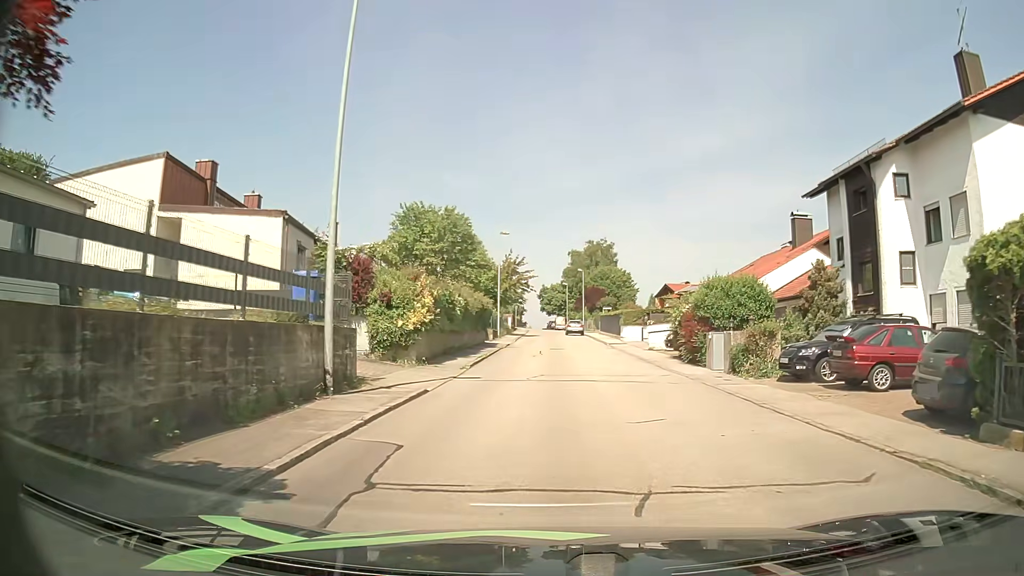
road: residential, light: Day
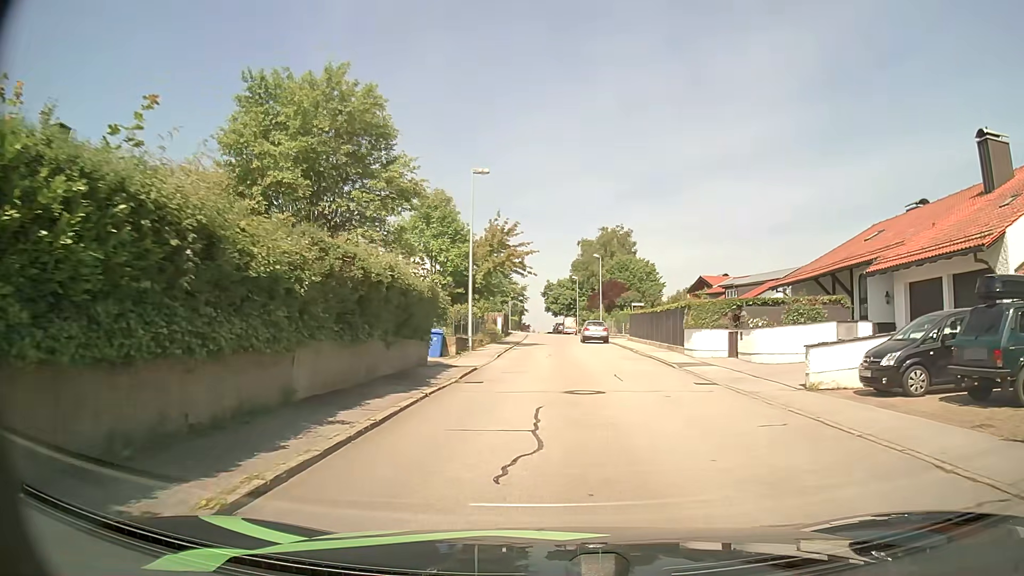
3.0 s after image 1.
(-0.2, +21.7) m; -1°
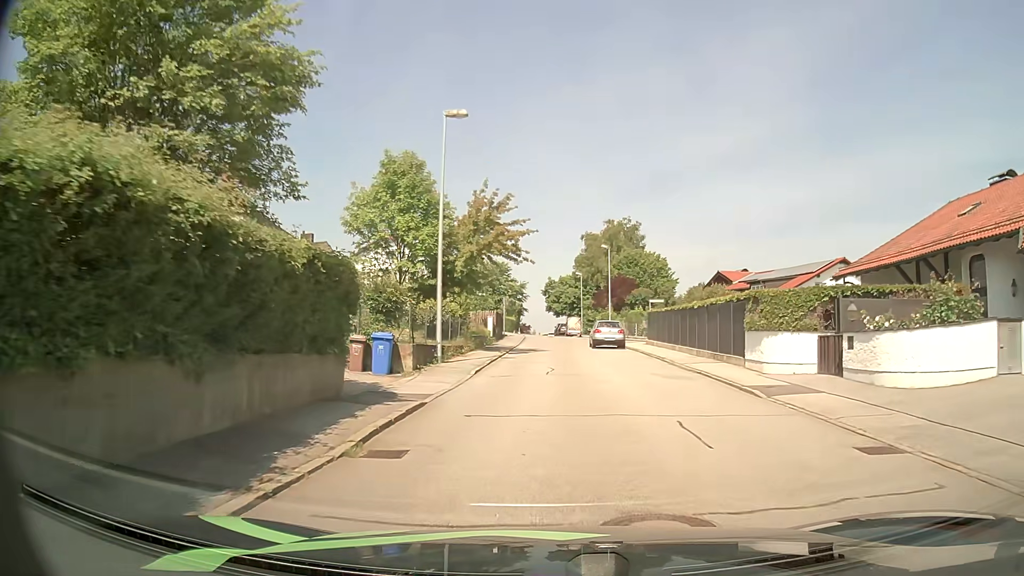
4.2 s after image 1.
(0.0, +8.7) m; 0°
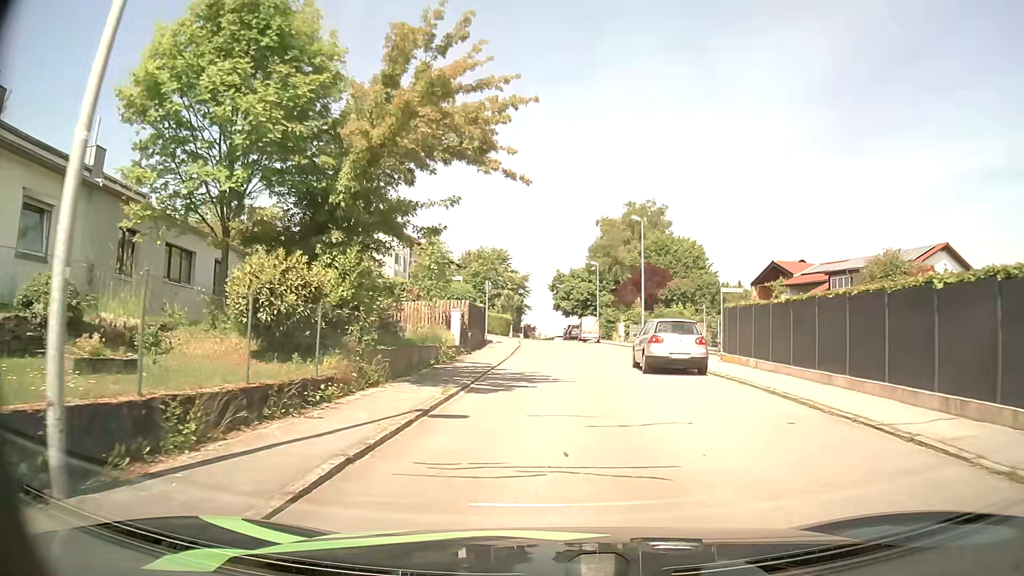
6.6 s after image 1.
(0.0, +17.2) m; -1°
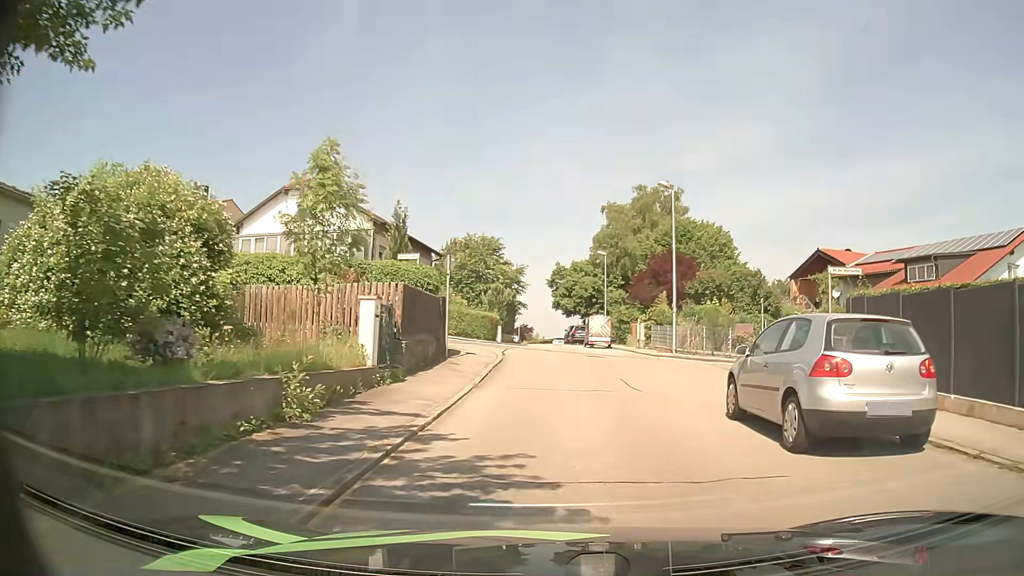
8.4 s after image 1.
(0.0, +11.0) m; 0°
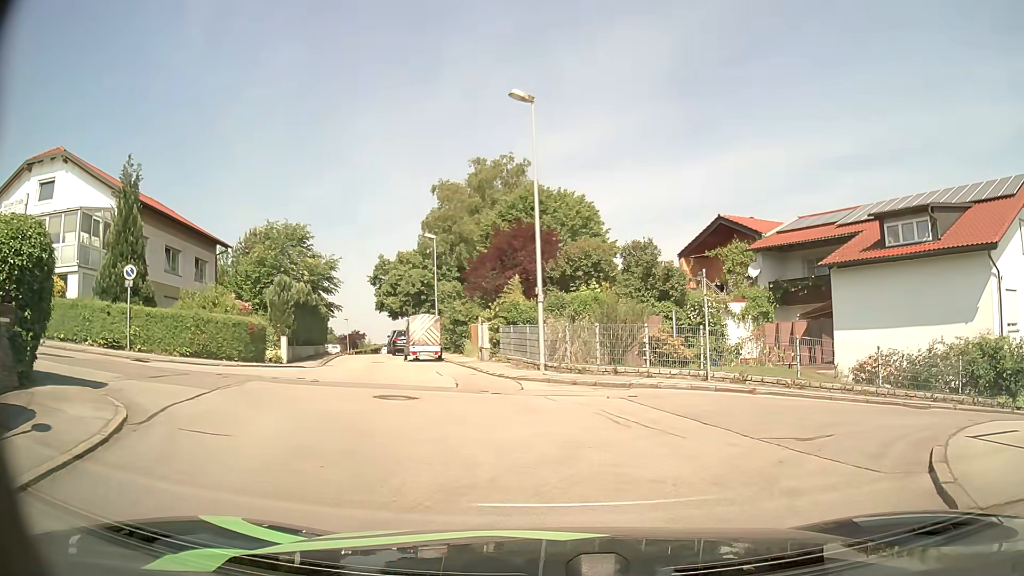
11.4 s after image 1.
(+1.3, +12.8) m; +15°
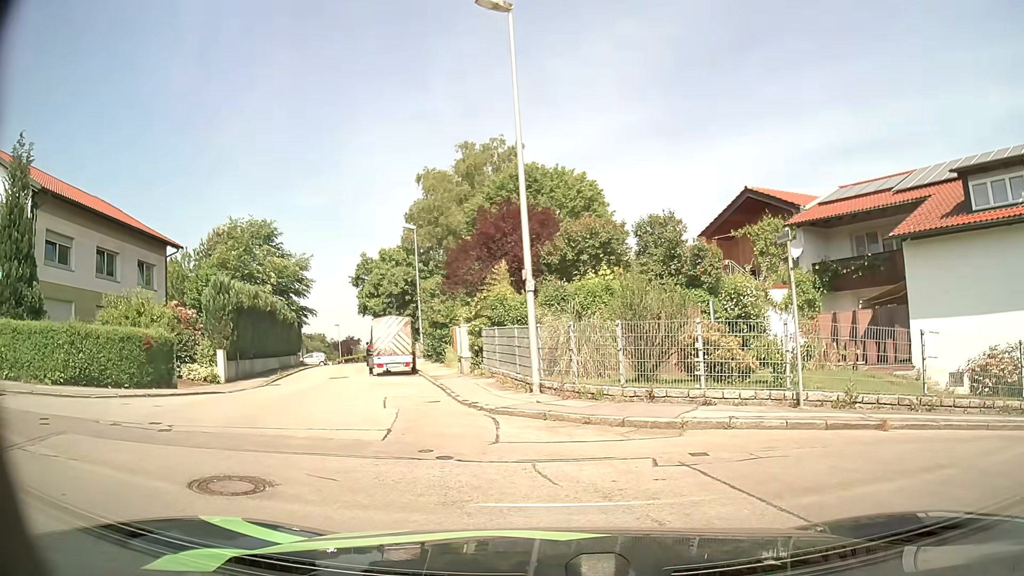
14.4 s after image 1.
(0.0, +6.1) m; 0°
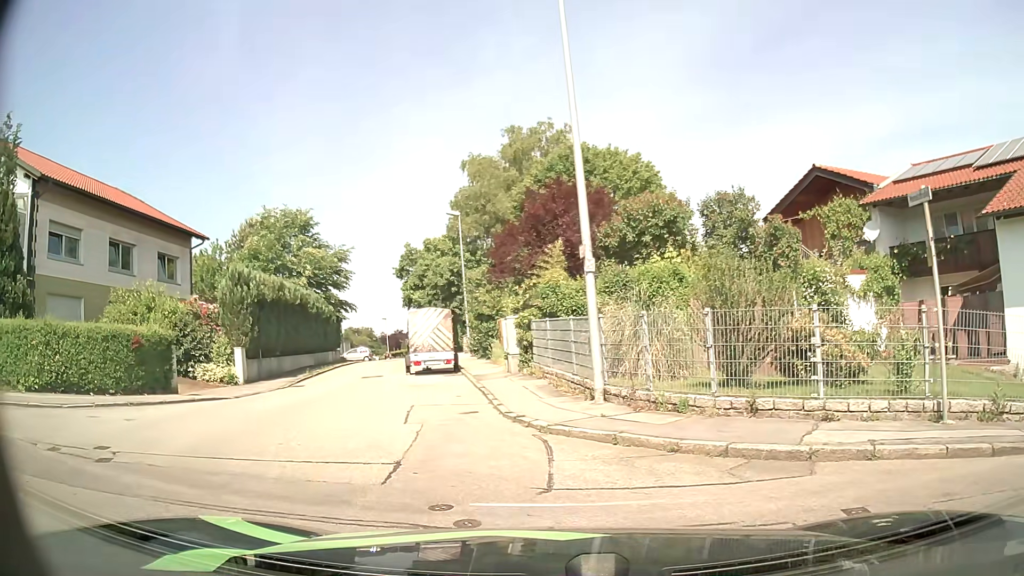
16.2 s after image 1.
(-0.1, +2.7) m; -6°
